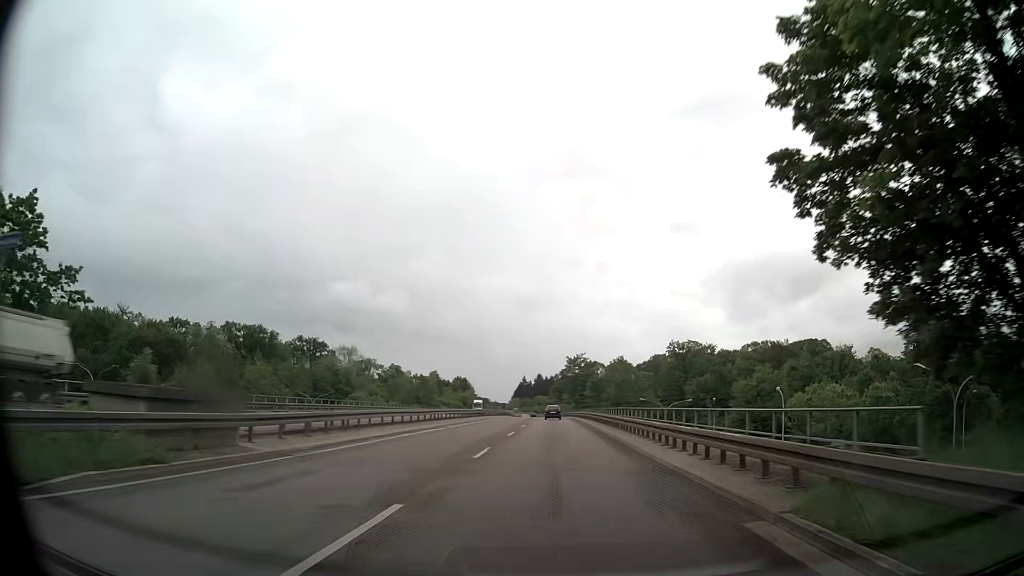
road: trunk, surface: asphalt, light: Day
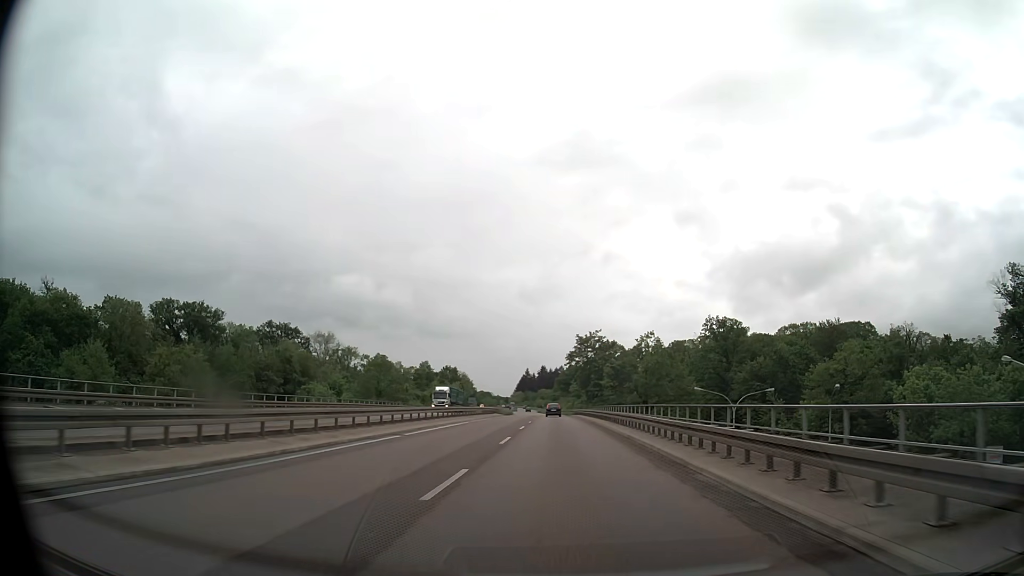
(0.0, +31.5) m; 0°
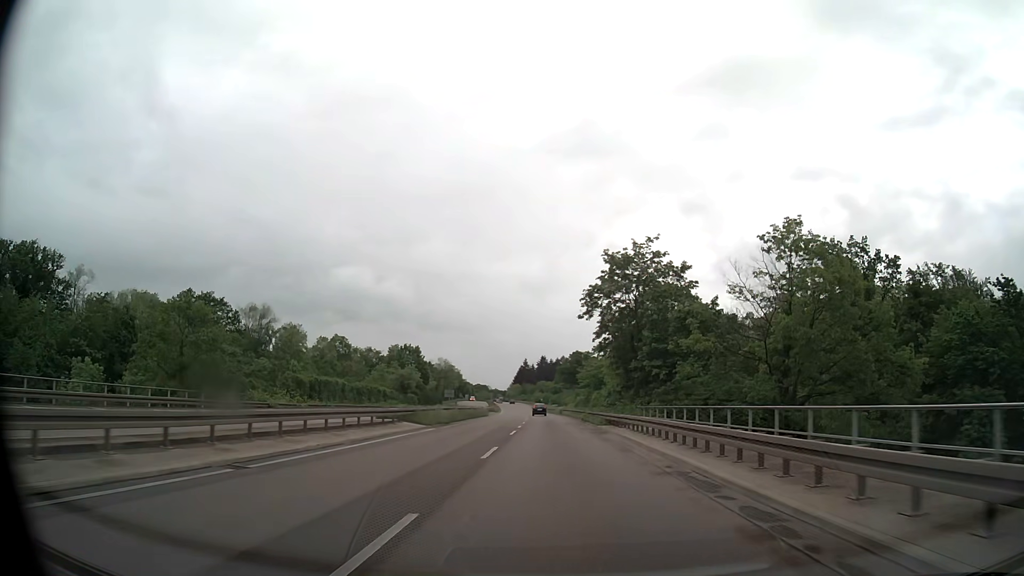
(0.0, +53.0) m; 0°
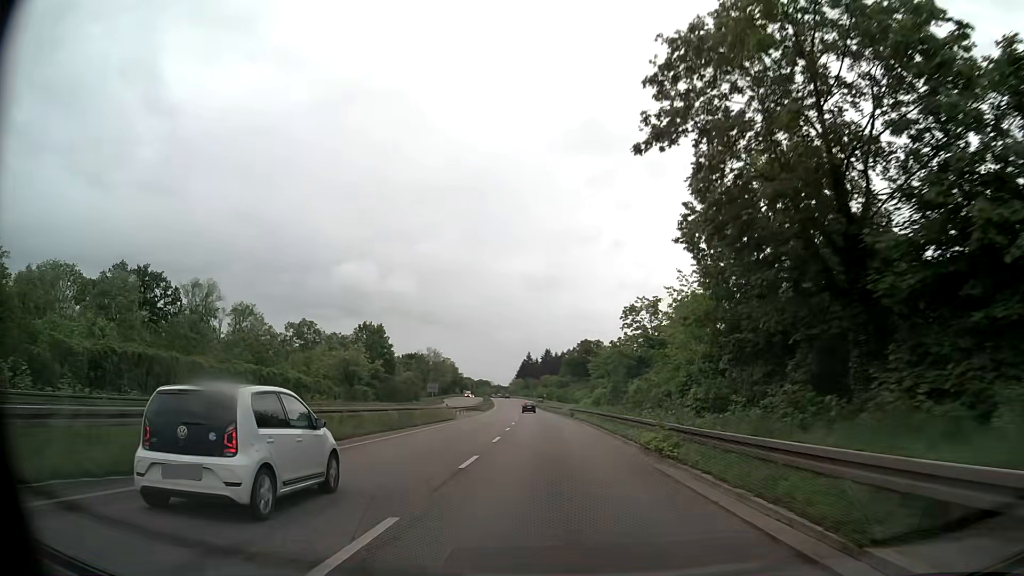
(-0.1, +32.2) m; 0°
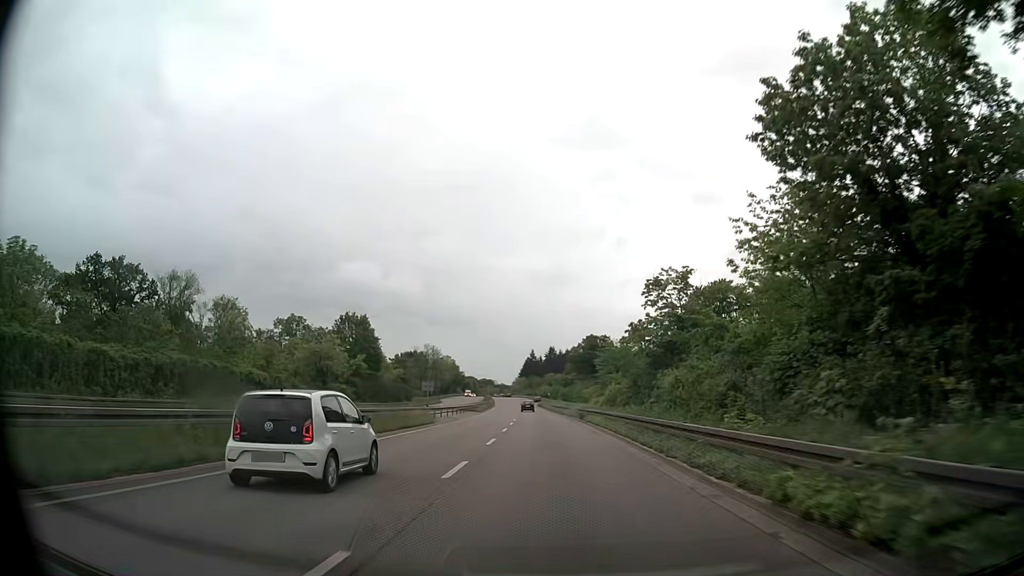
(-0.1, +10.8) m; -1°
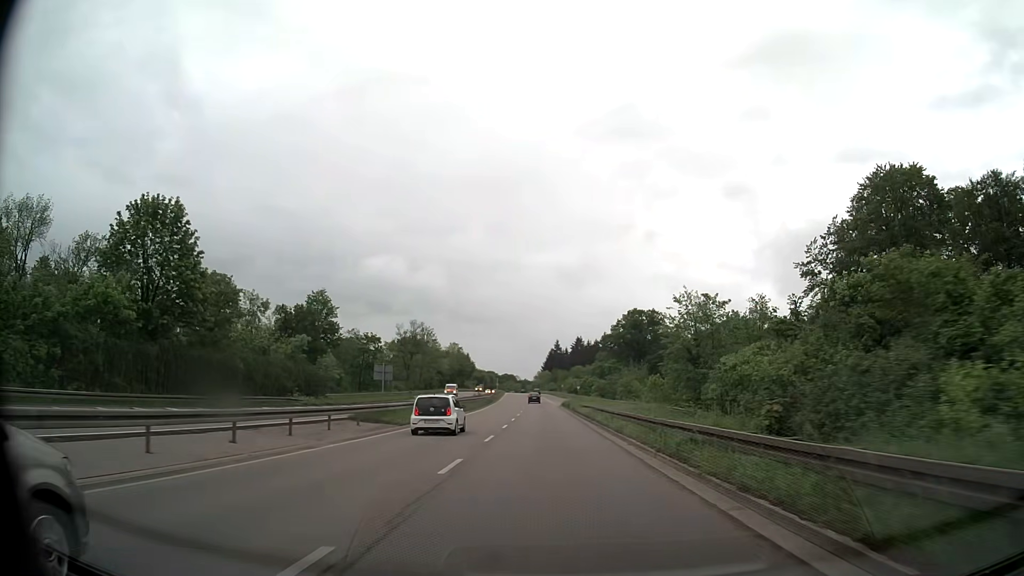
(-1.0, +53.8) m; -2°
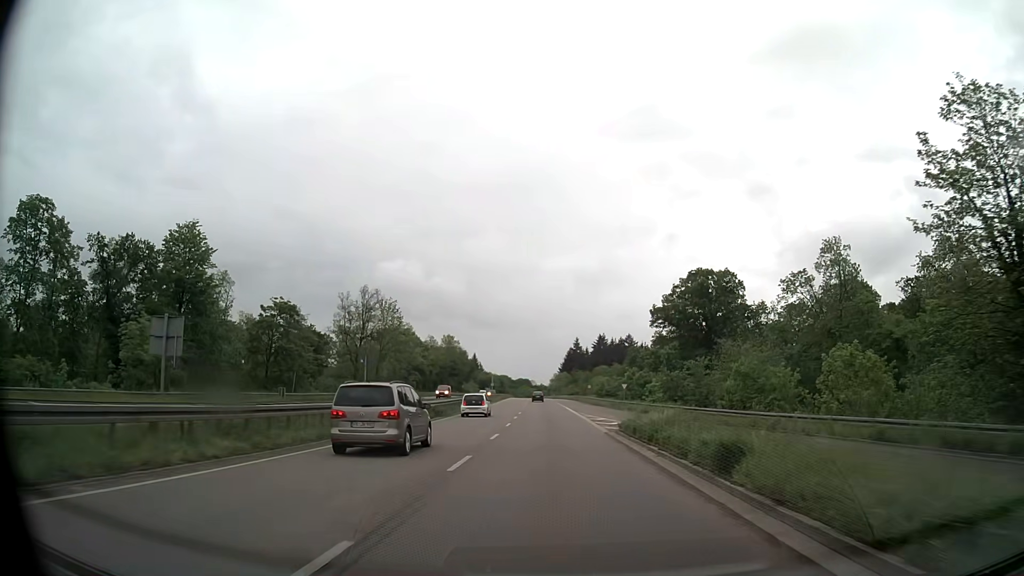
(-0.6, +53.8) m; -1°
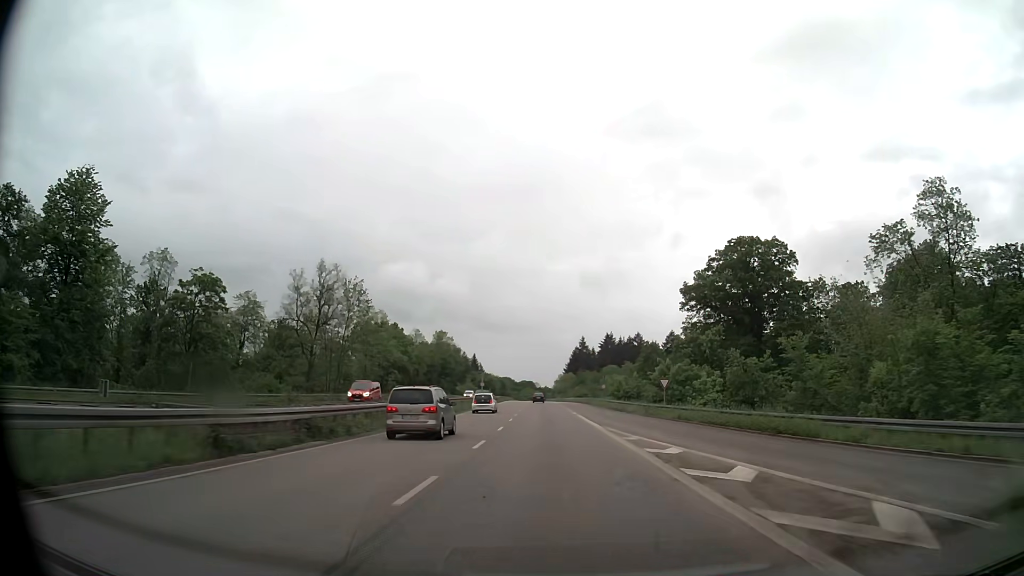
(-0.1, +21.8) m; 0°
(0, +10) (0, +20) (0, +30) (0, +40) (0, +50) (-1, +60) (-1, +70) (-1, +80) (-1, +90) (-2, +100) m
